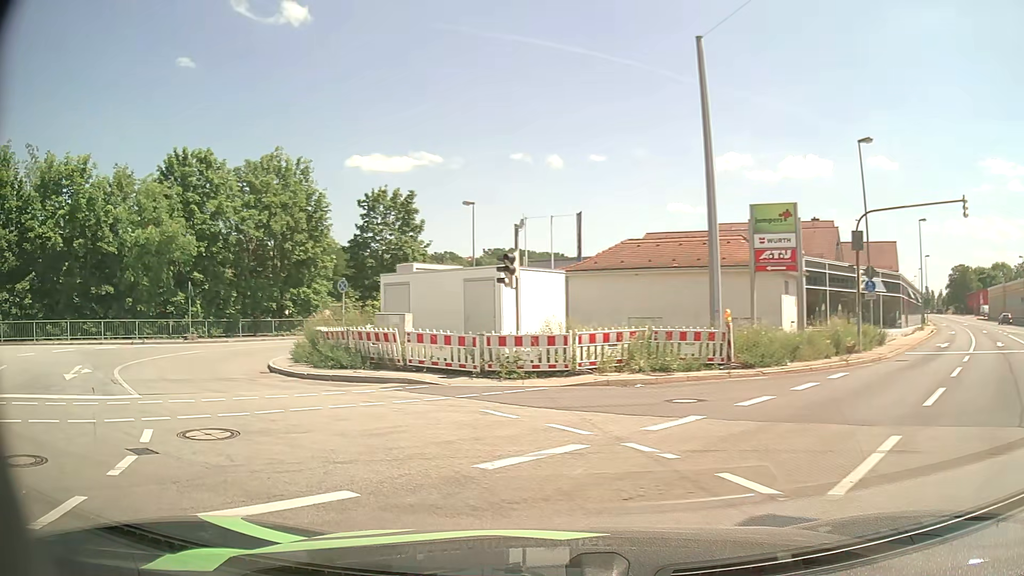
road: primary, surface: asphalt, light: Day
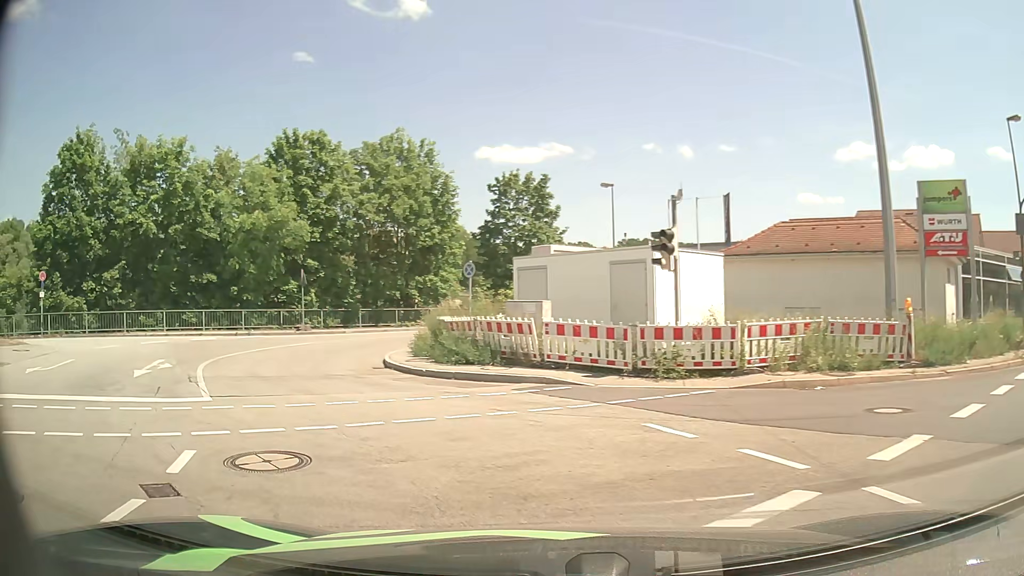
(-0.2, +2.7) m; -11°
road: unclassified
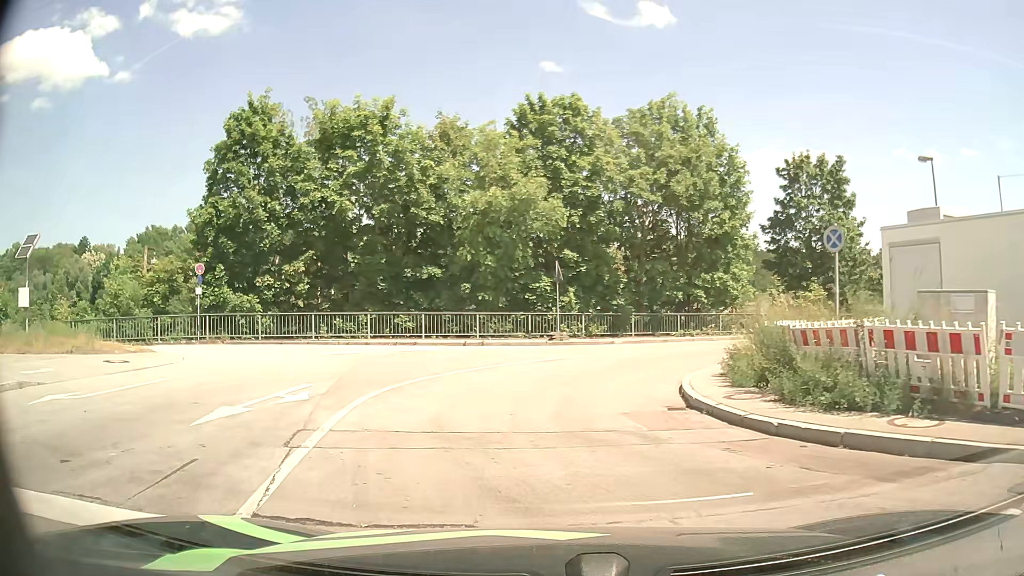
(-1.8, +7.7) m; -23°
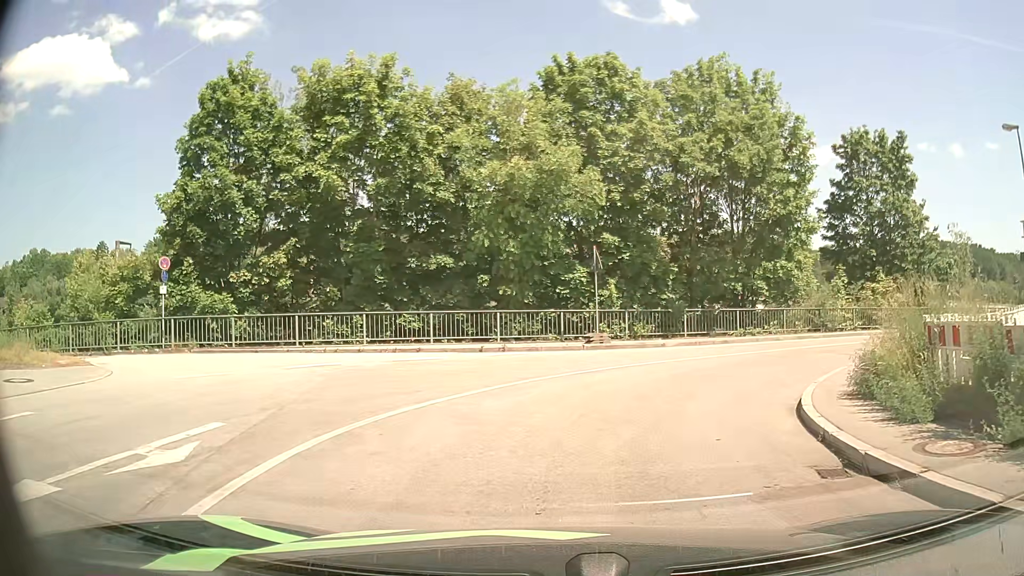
(-0.1, +5.0) m; -2°
(+1, +10) (+6, +19) (+14, +24) (+23, +29) (+32, +33) (+41, +37) (+50, +41) (+59, +45) (+68, +50) (+77, +54) m
